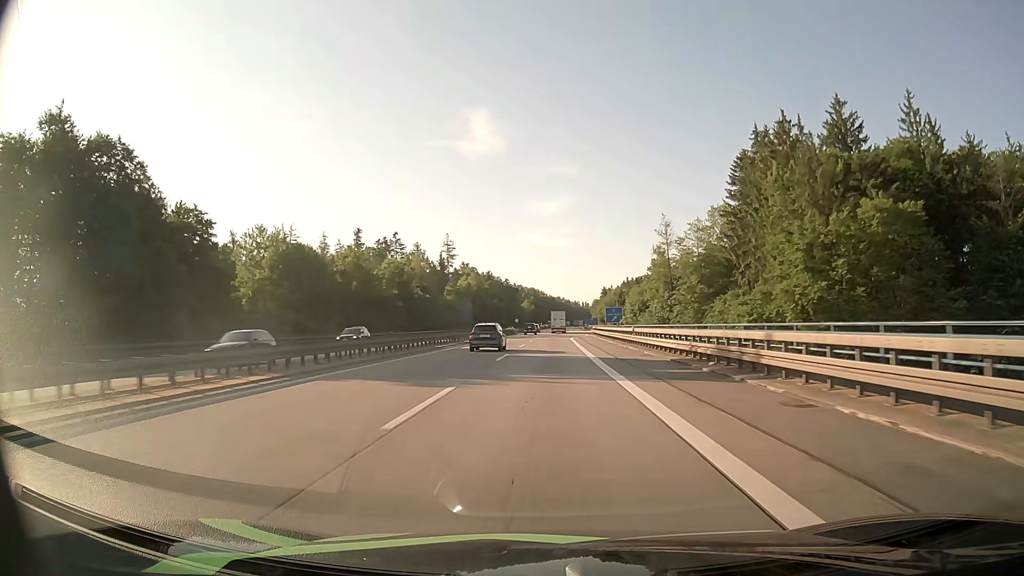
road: motorway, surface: asphalt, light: Day
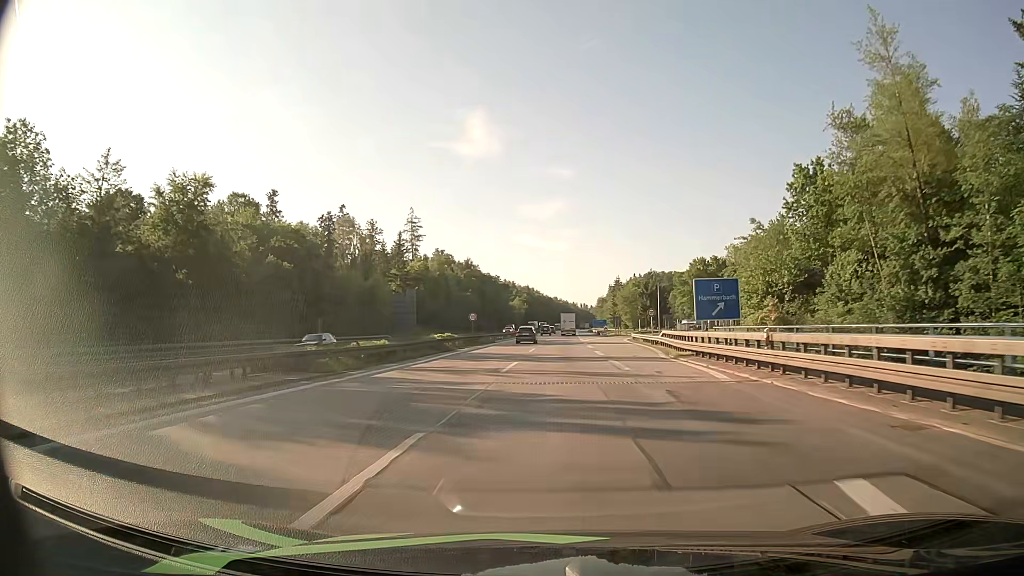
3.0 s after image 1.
(+0.3, +72.0) m; +1°
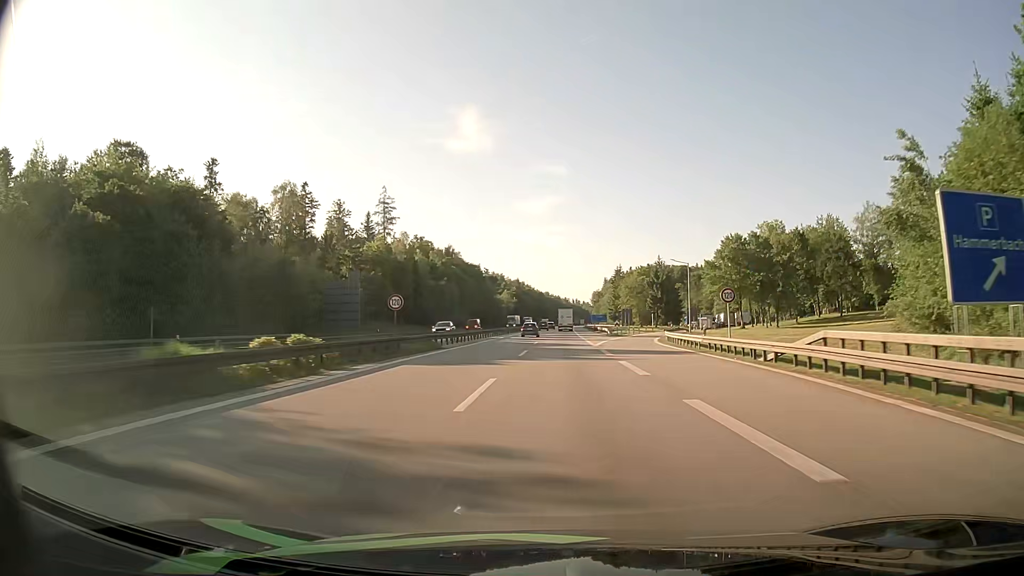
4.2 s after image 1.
(-0.1, +28.6) m; 0°
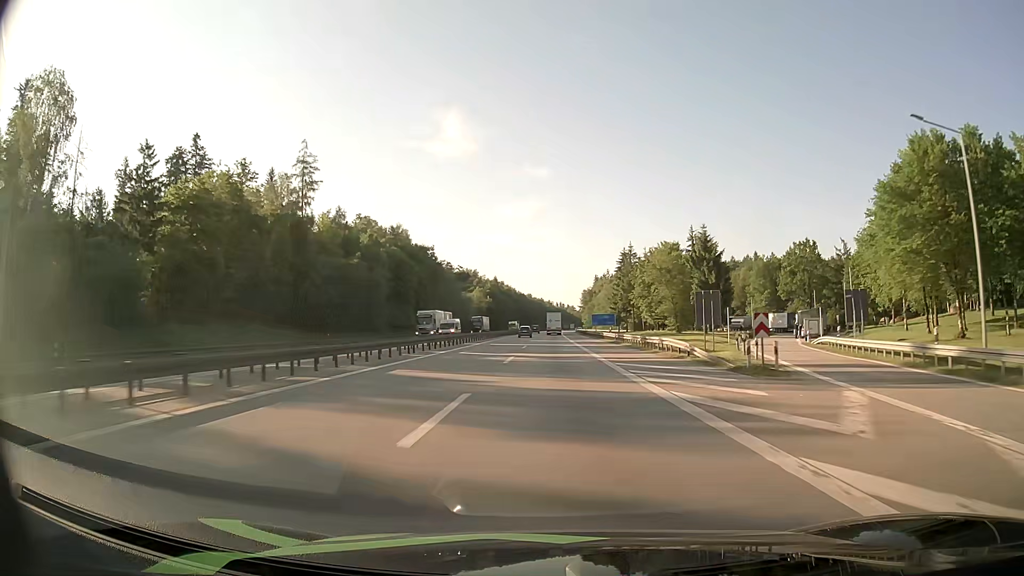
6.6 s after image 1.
(+0.8, +57.0) m; +1°
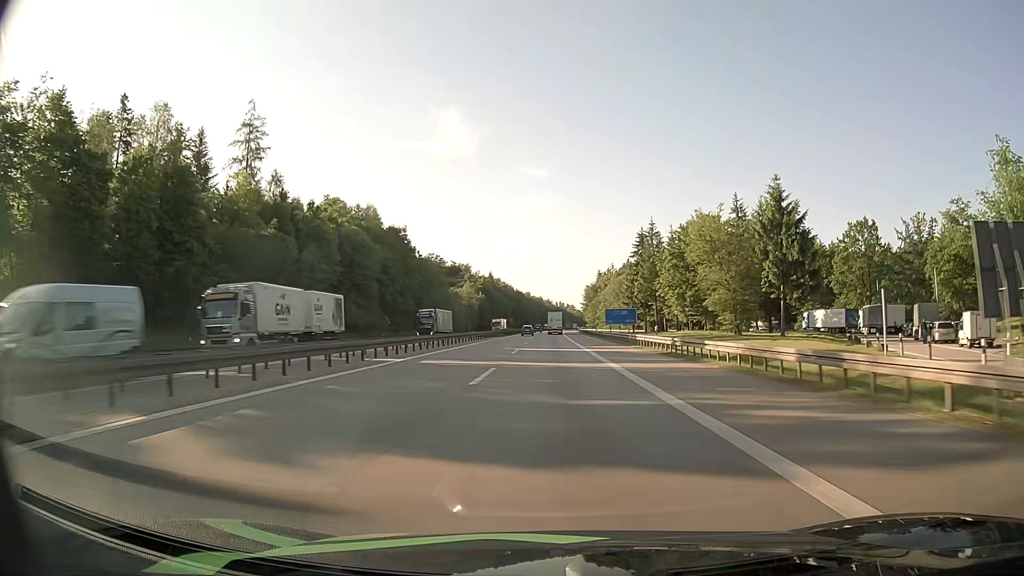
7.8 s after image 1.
(+0.1, +28.6) m; 0°
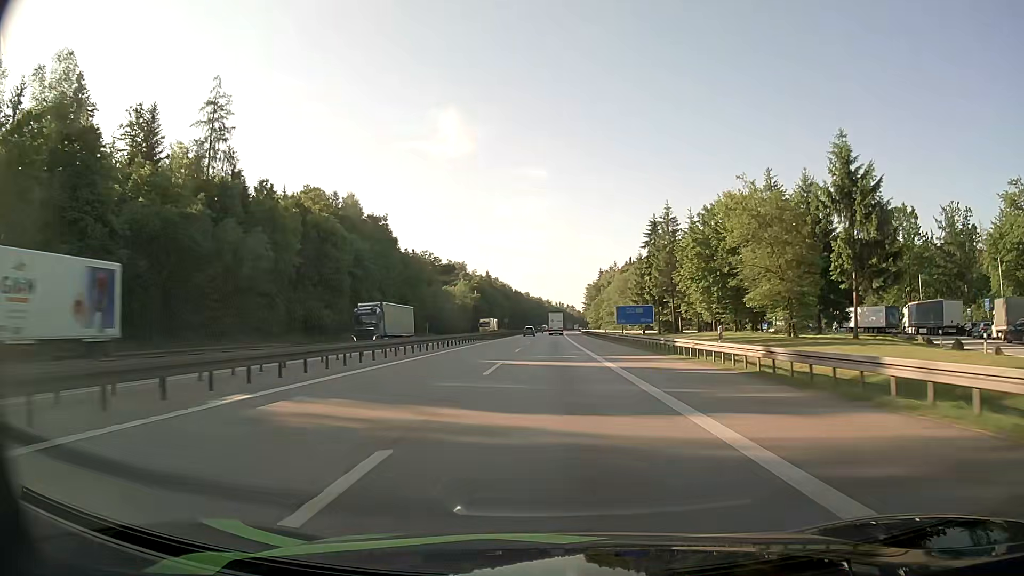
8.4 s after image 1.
(0.0, +14.3) m; 0°
(0, +10) (0, +20) (0, +30) (0, +40) (0, +50) (0, +60) (0, +70) (0, +80) (0, +90) (0, +100) m
